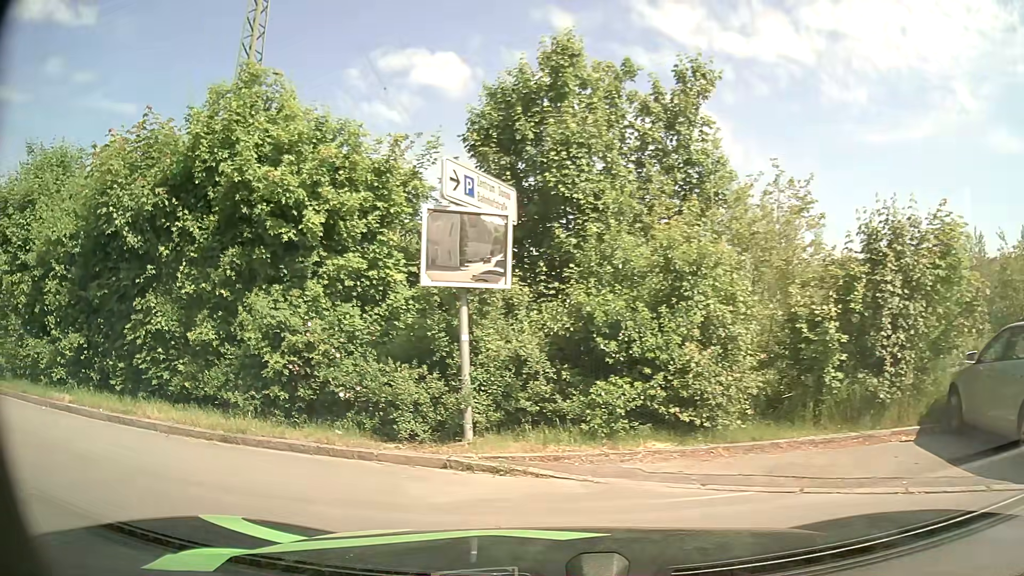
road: residential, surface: asphalt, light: Day
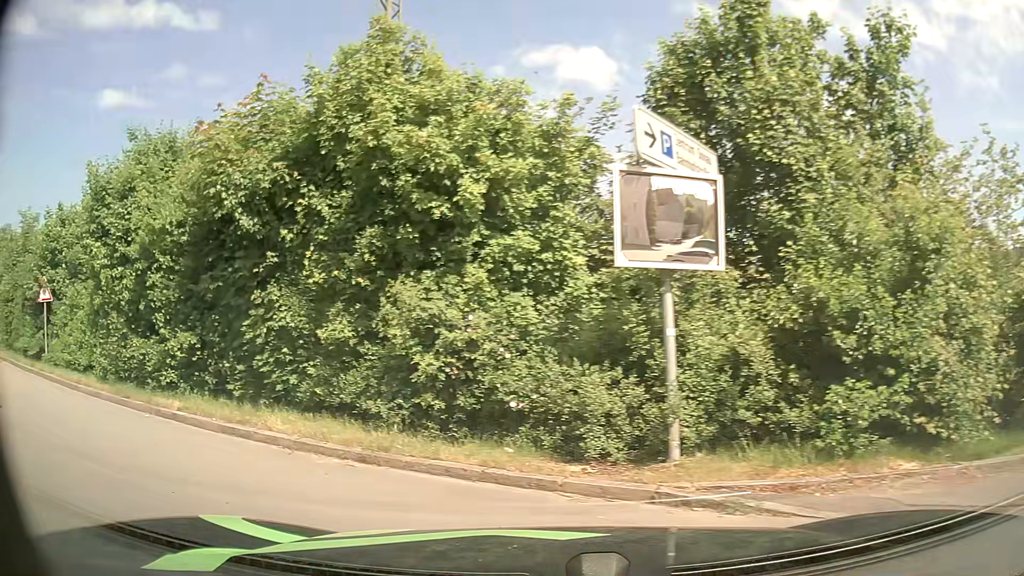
(-0.1, +1.7) m; -11°
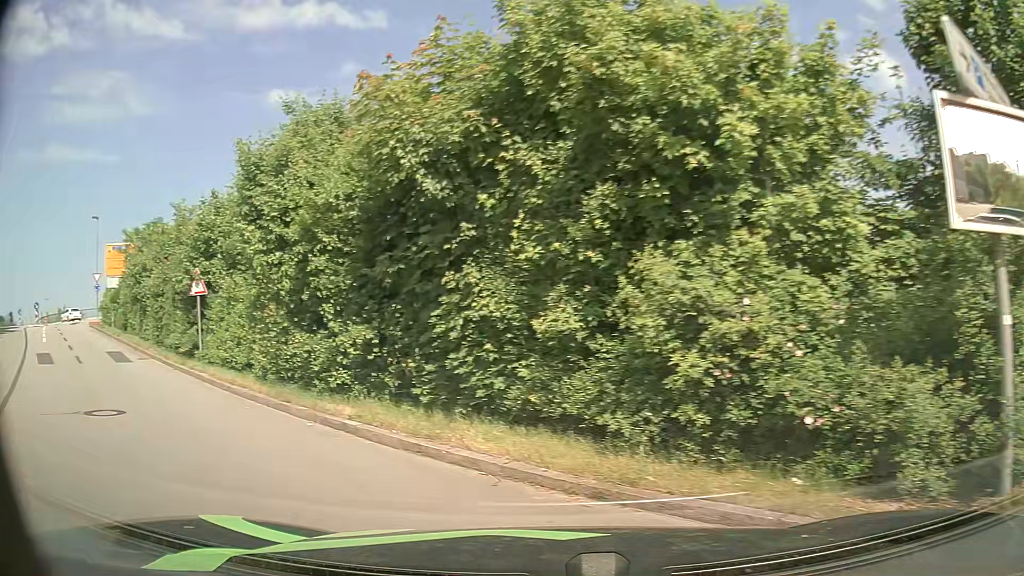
(-0.3, +2.0) m; -15°
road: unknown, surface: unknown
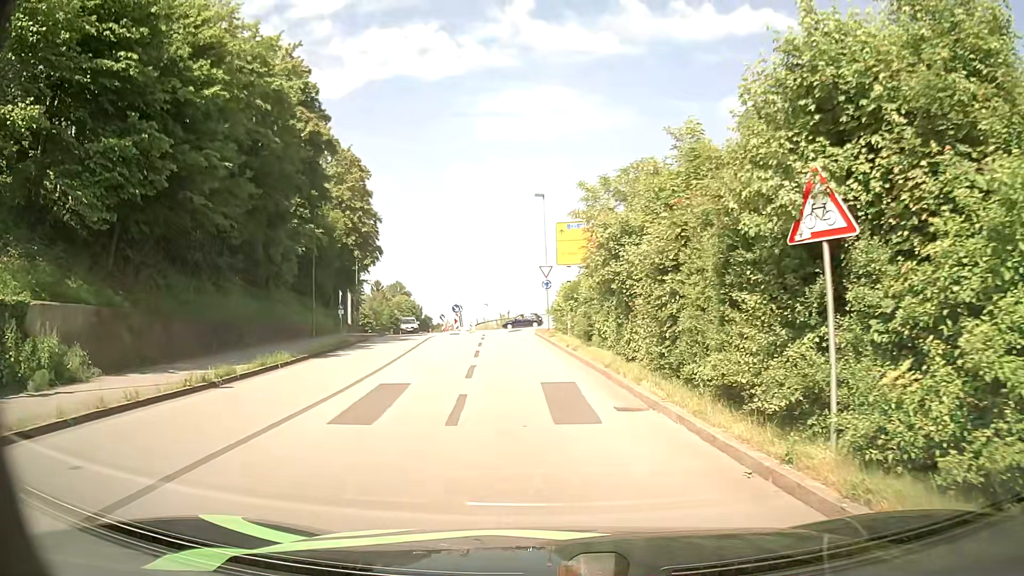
(-7.3, +11.0) m; -43°
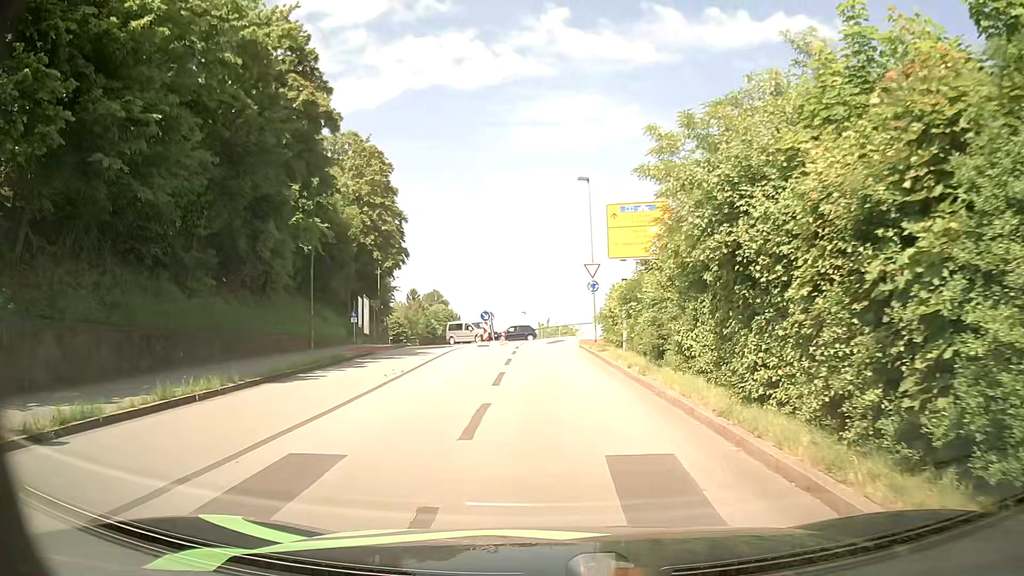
(-0.3, +7.0) m; -3°
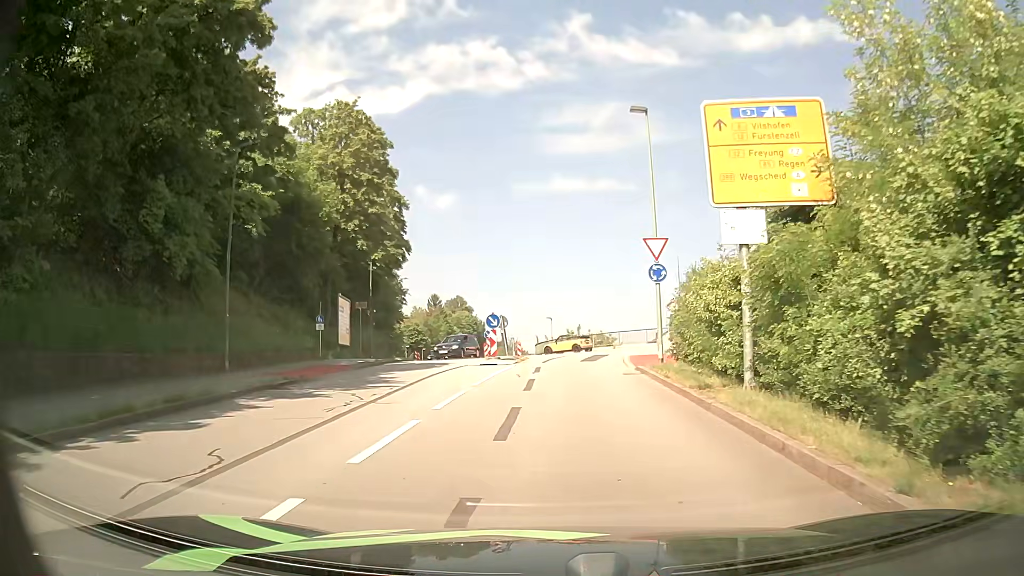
(-0.4, +11.9) m; -2°
